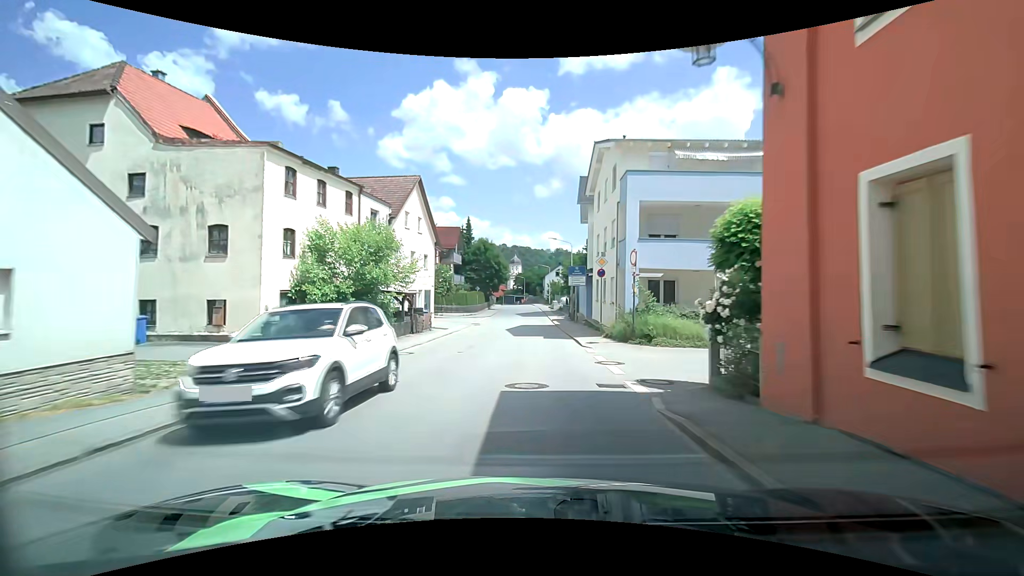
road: tertiary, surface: asphalt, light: Day
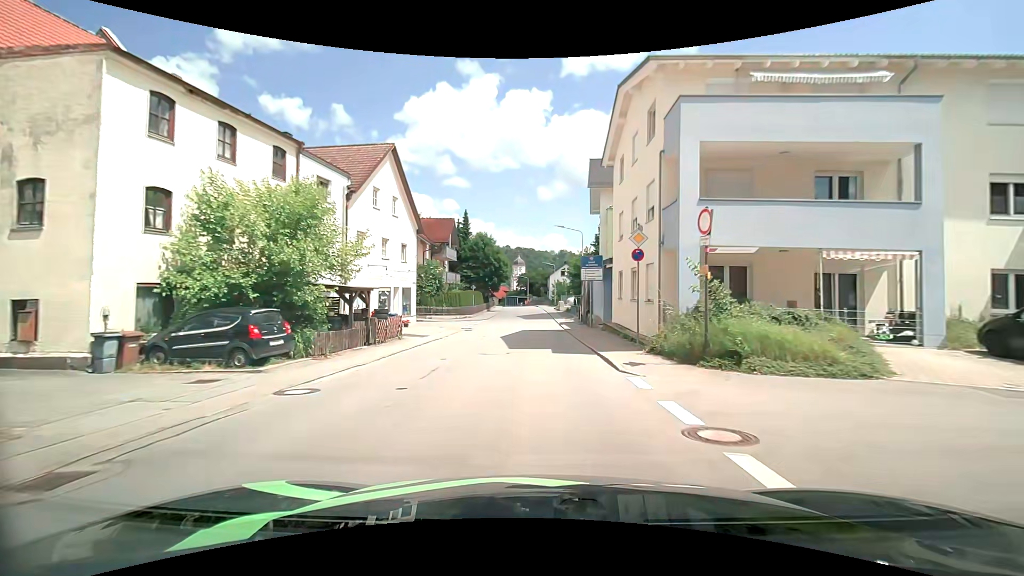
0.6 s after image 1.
(0.0, +7.6) m; 0°
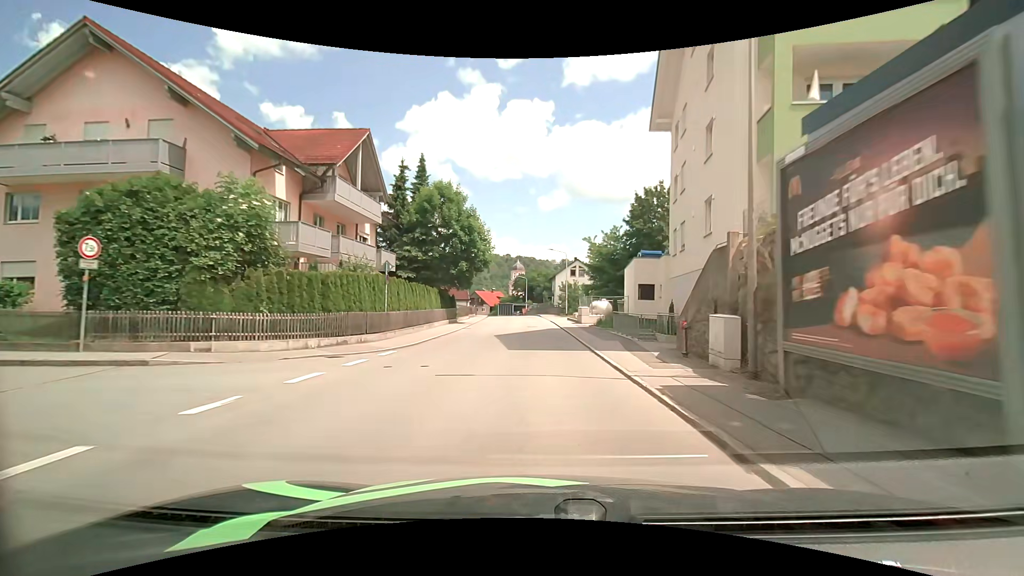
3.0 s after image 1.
(-0.6, +31.3) m; 0°
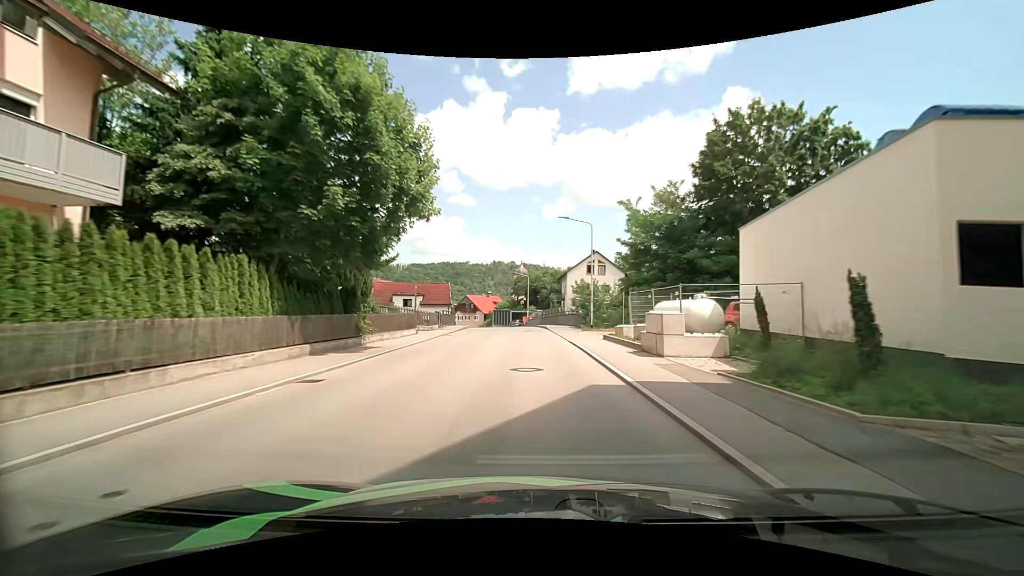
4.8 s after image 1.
(-0.4, +23.7) m; -1°
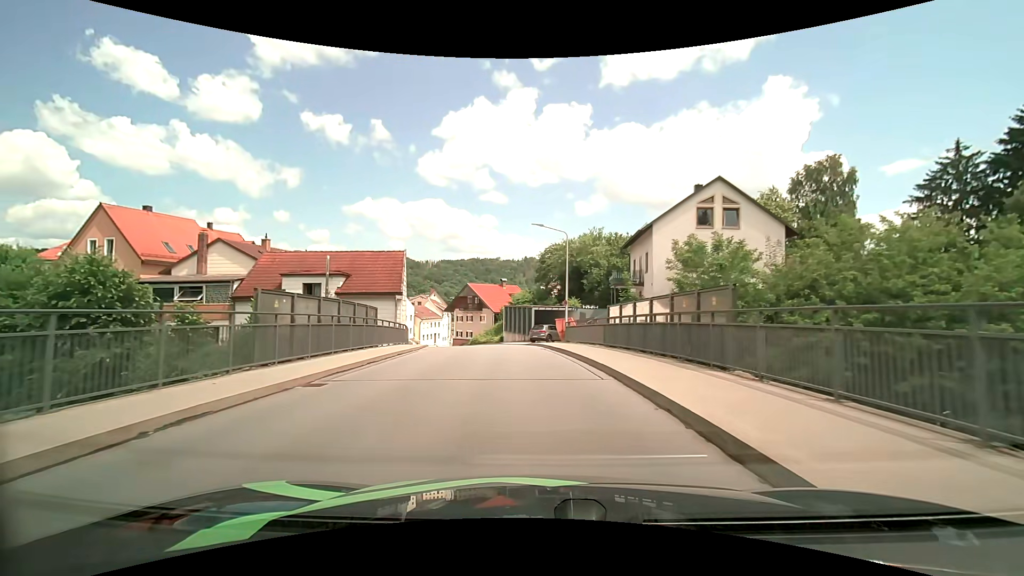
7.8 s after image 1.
(-1.2, +37.9) m; -4°
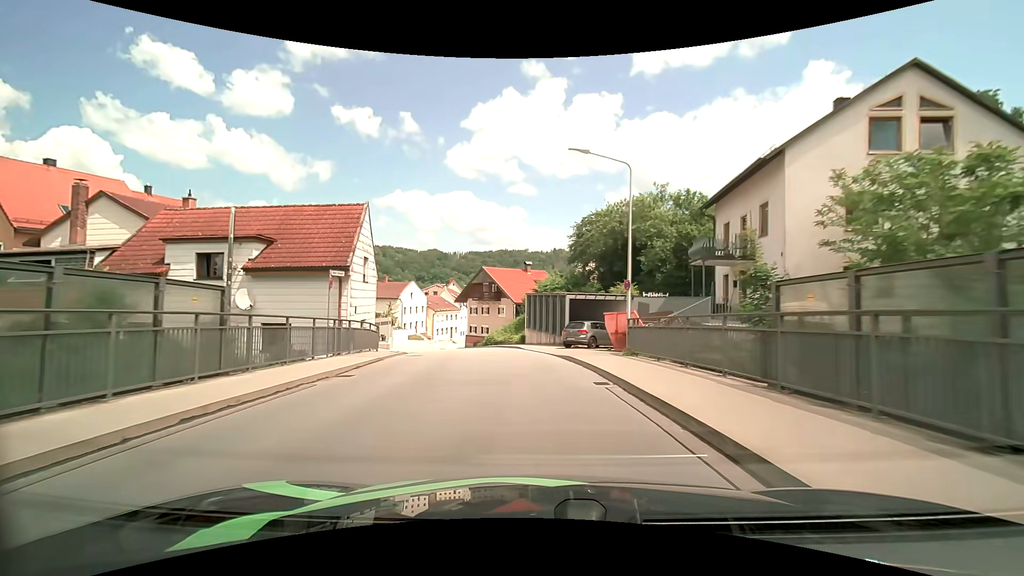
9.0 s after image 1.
(-0.4, +13.5) m; -4°
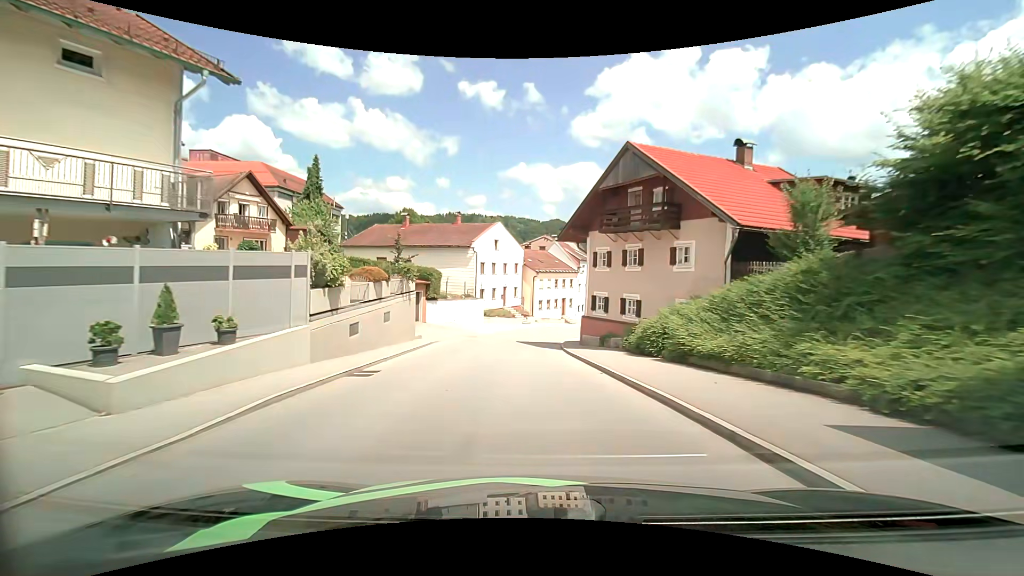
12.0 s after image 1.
(-3.8, +32.7) m; -14°
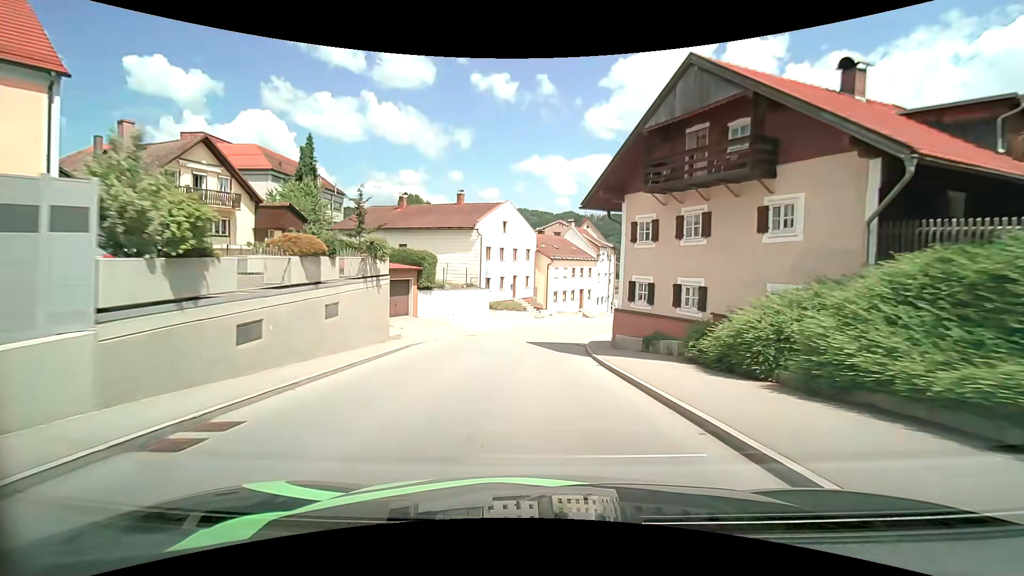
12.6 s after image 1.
(-0.1, +6.4) m; -1°
(0, +10) (0, +20) (+2, +30) (+5, +39) (+9, +49) (+13, +58) (+16, +67) (+18, +77) (+19, +87) (+19, +97) m
